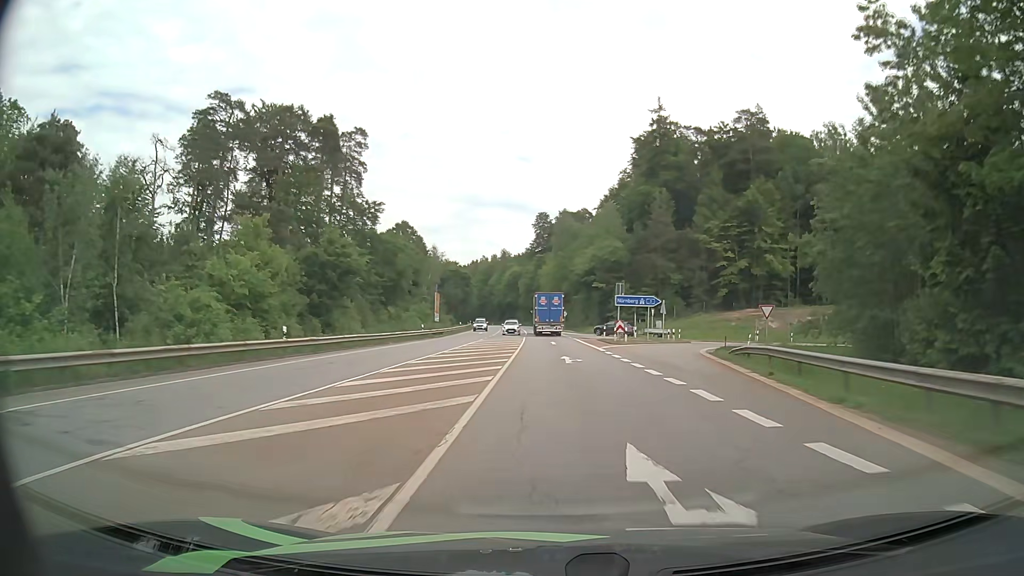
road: secondary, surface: asphalt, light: Day
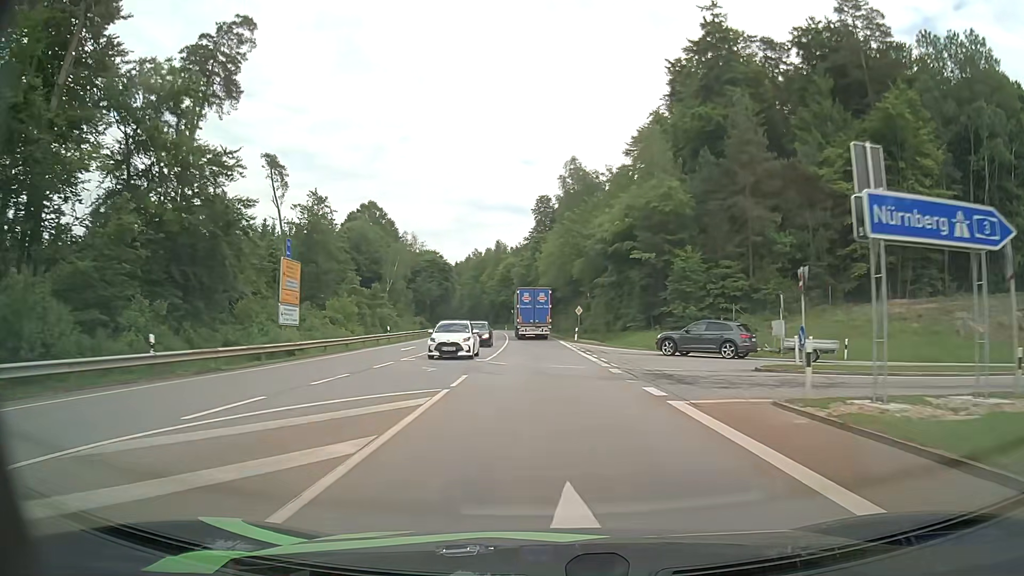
(+0.2, +41.6) m; 0°
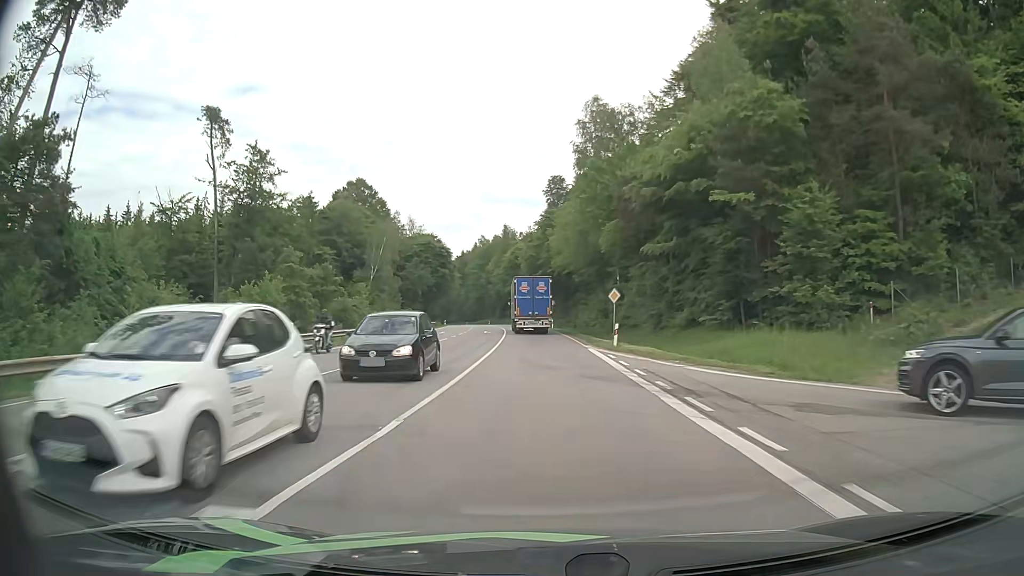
(-0.2, +21.2) m; -1°
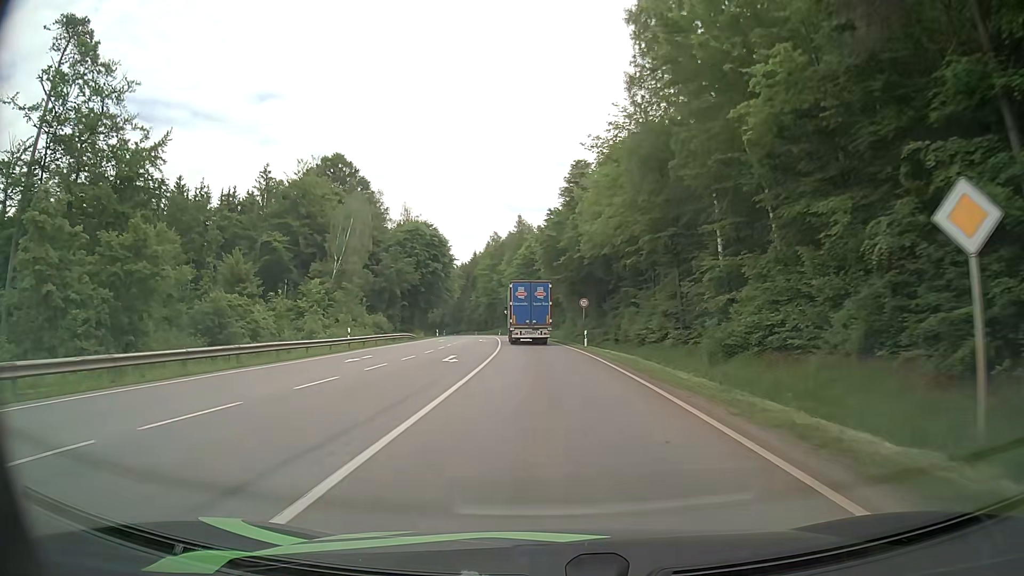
(-0.5, +29.8) m; -2°
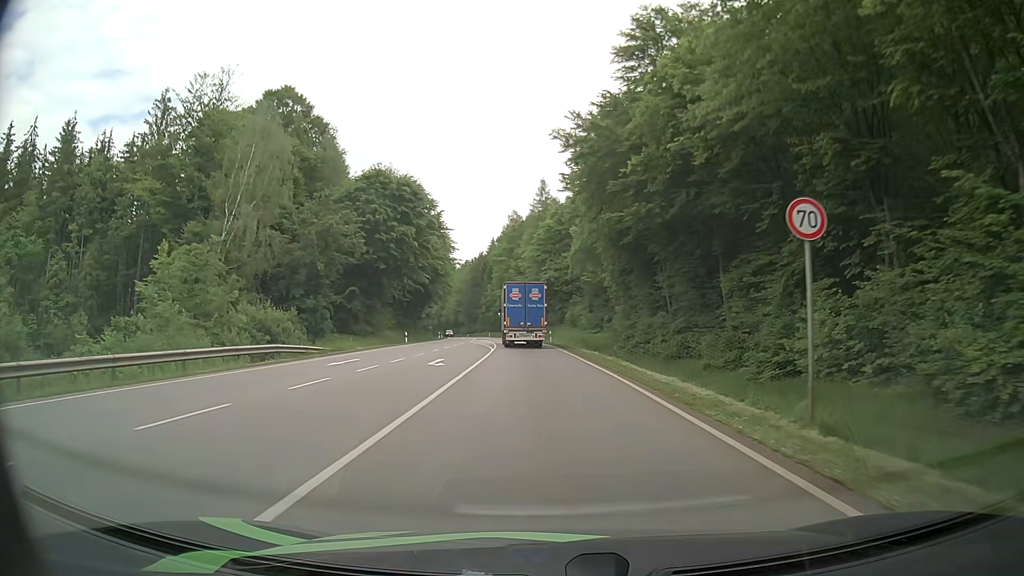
(-0.9, +36.1) m; -3°
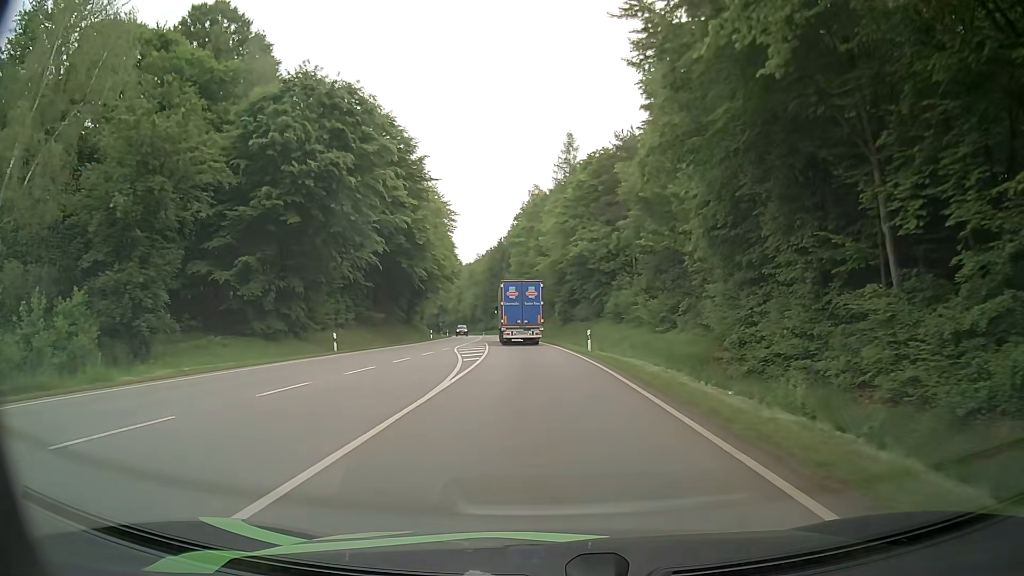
(-0.3, +25.8) m; -2°
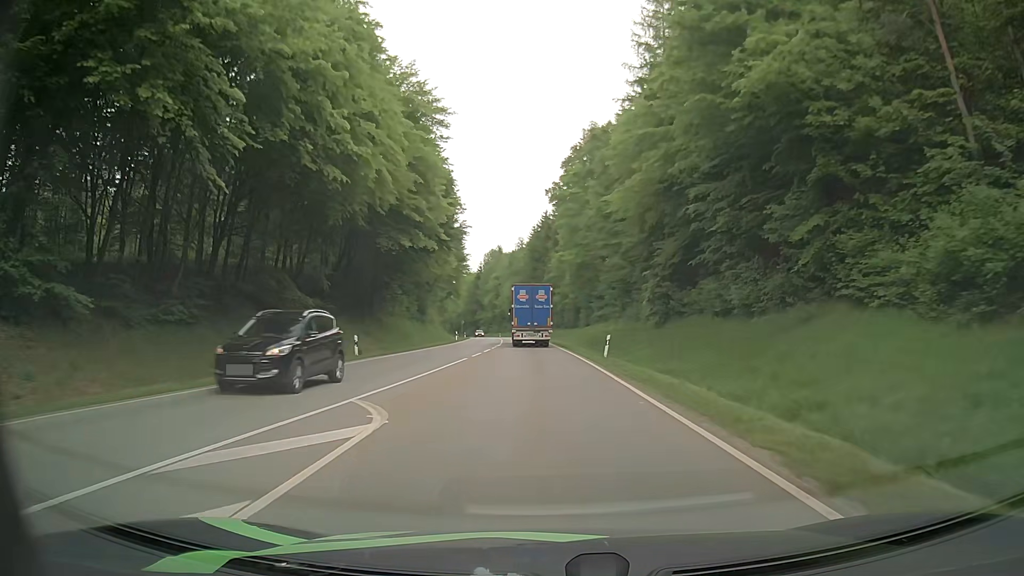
(-1.7, +42.9) m; -5°
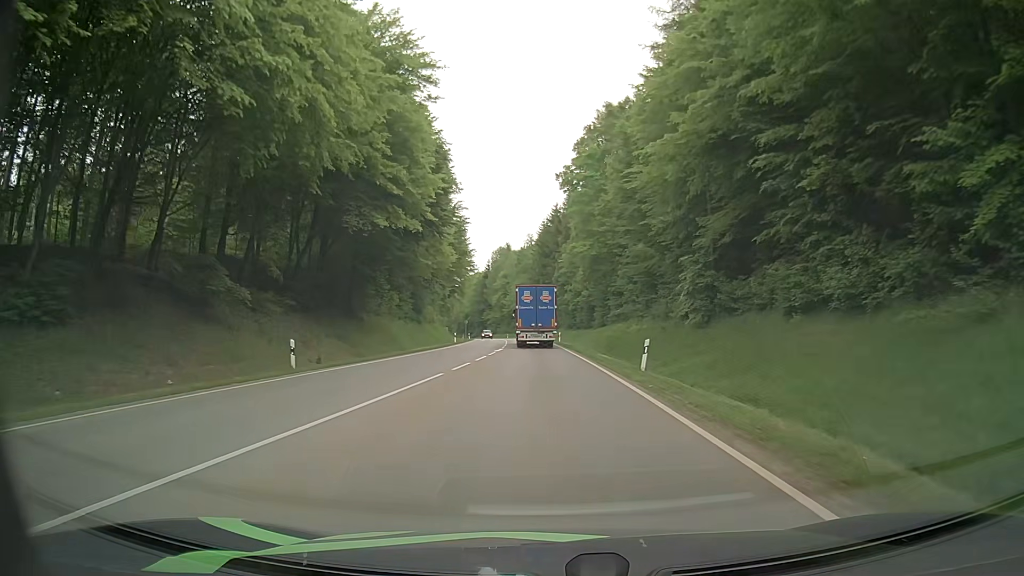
(0.0, +8.8) m; -1°
